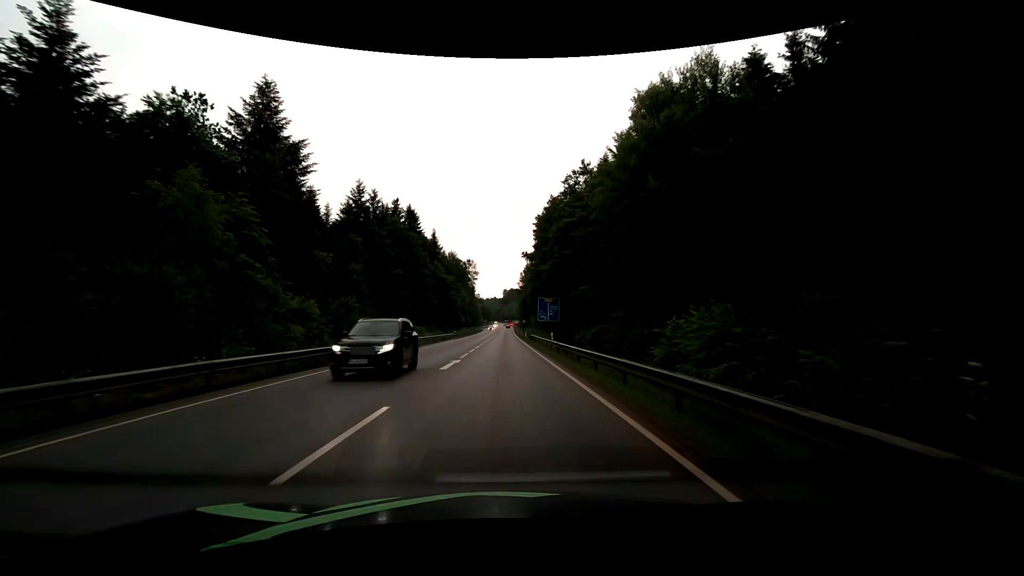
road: secondary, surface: asphalt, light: Day
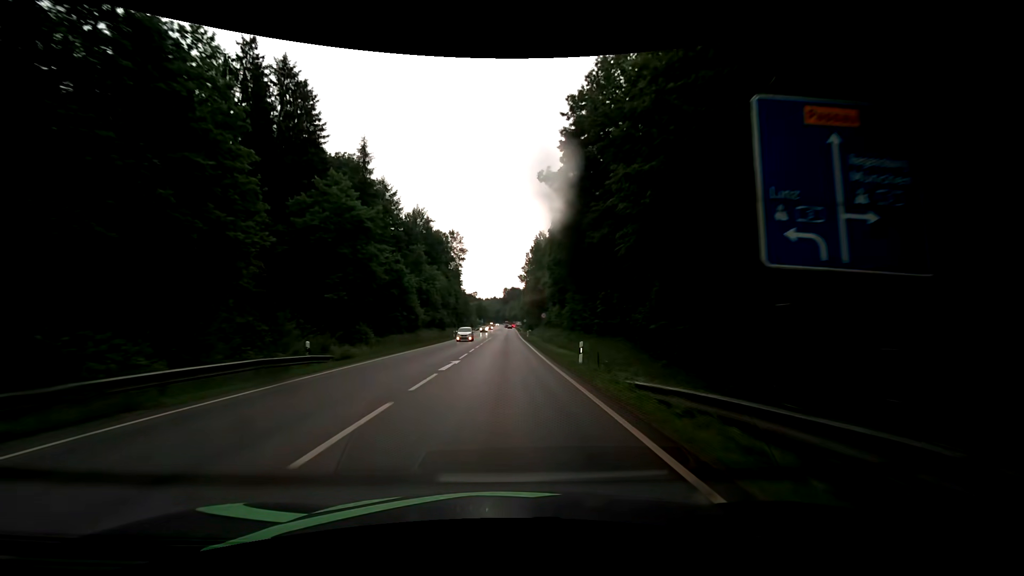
(+0.3, +53.9) m; 0°
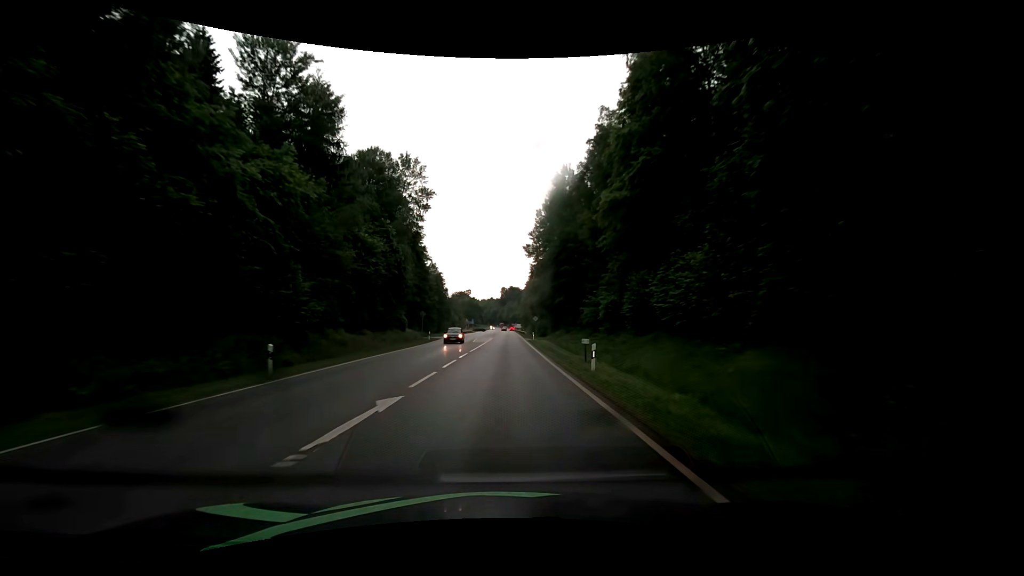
(+0.4, +53.8) m; 0°
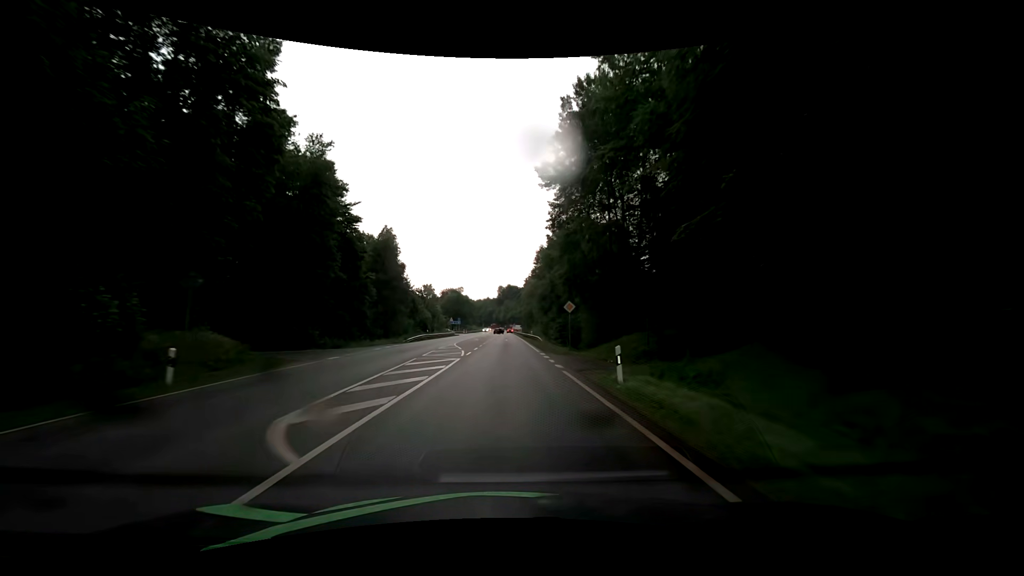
(+0.3, +42.5) m; +1°
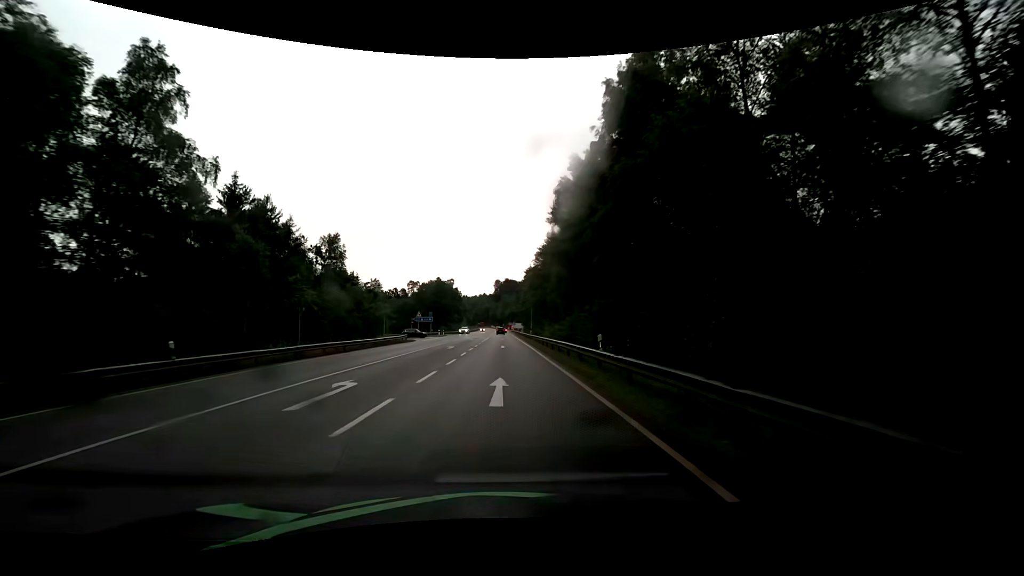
(+0.1, +48.8) m; 0°
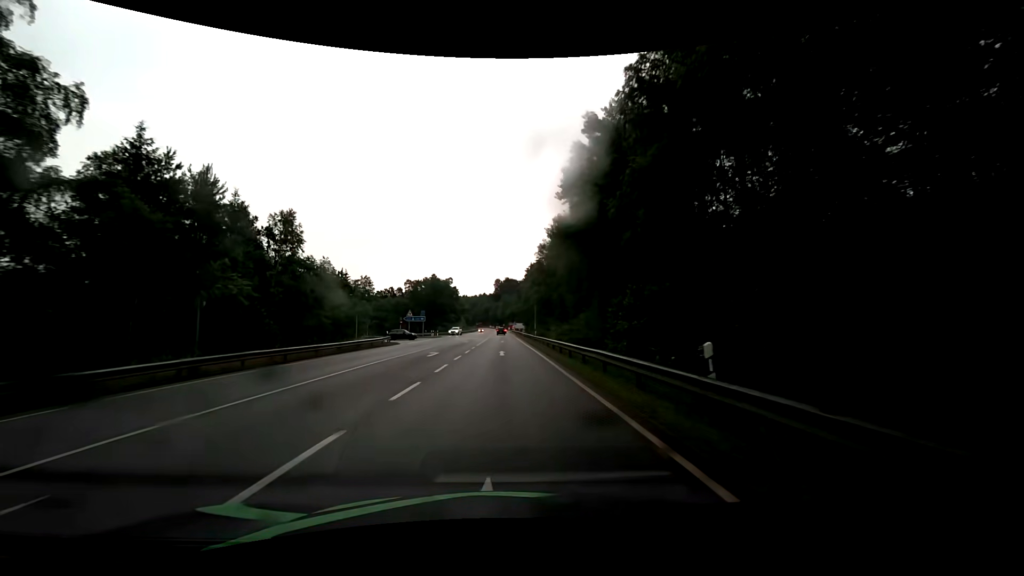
(0.0, +8.9) m; 0°
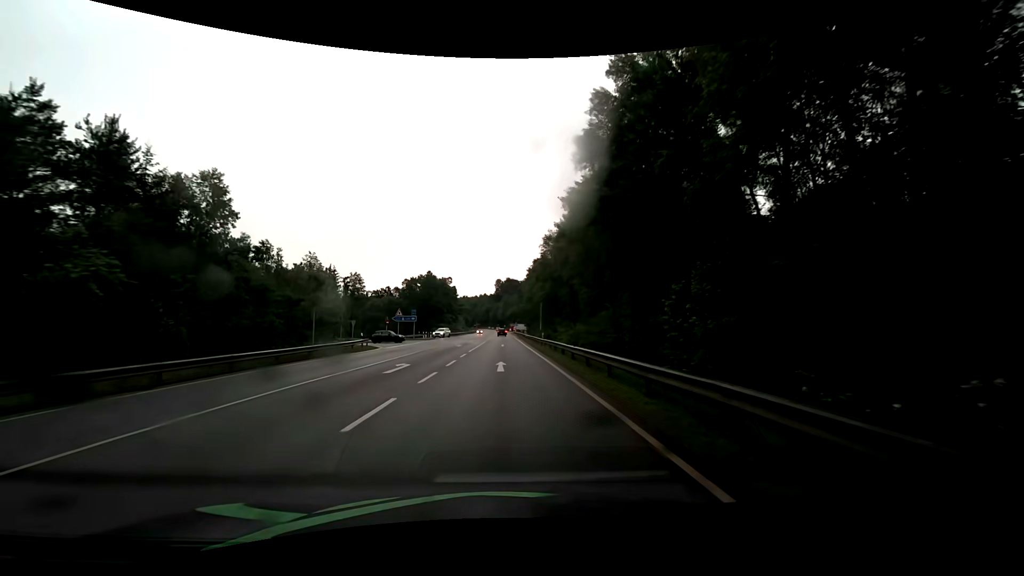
(0.0, +8.8) m; 0°
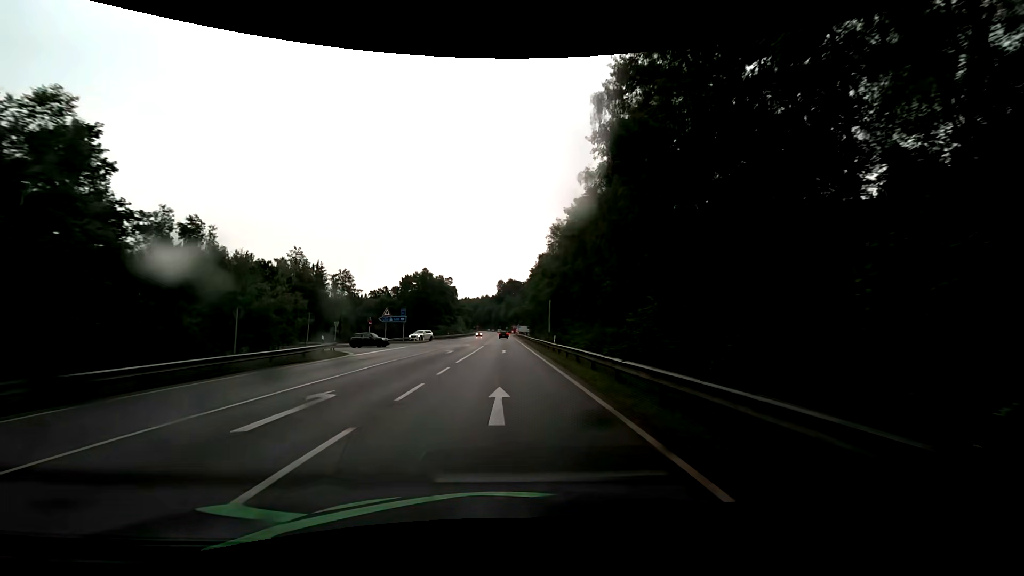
(0.0, +8.9) m; 0°
(0, +10) (0, +20) (0, +30) (0, +40) (0, +50) (0, +60) (-1, +70) (-1, +80) (-1, +90) (-1, +100) m
